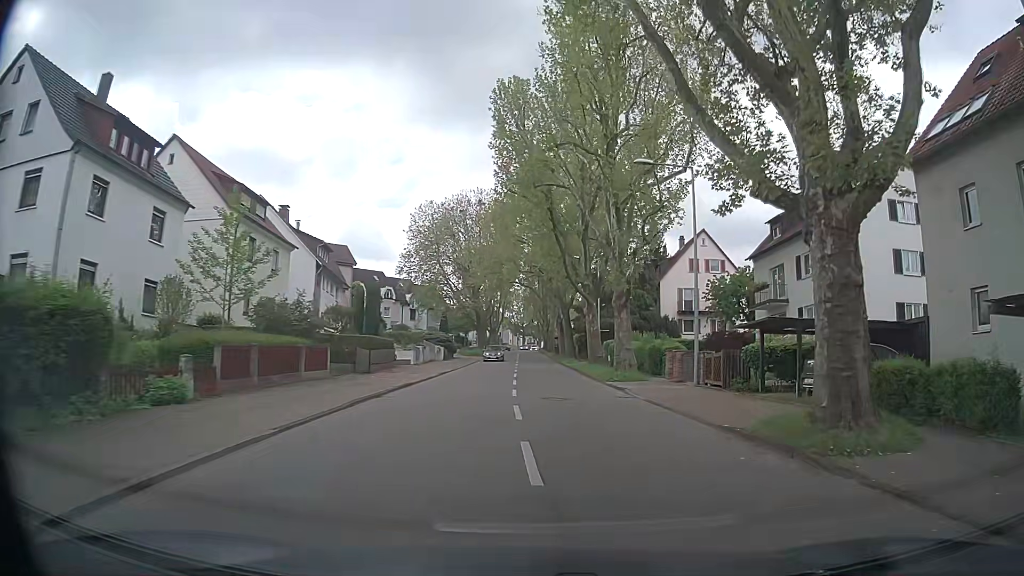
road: tertiary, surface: asphalt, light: Day
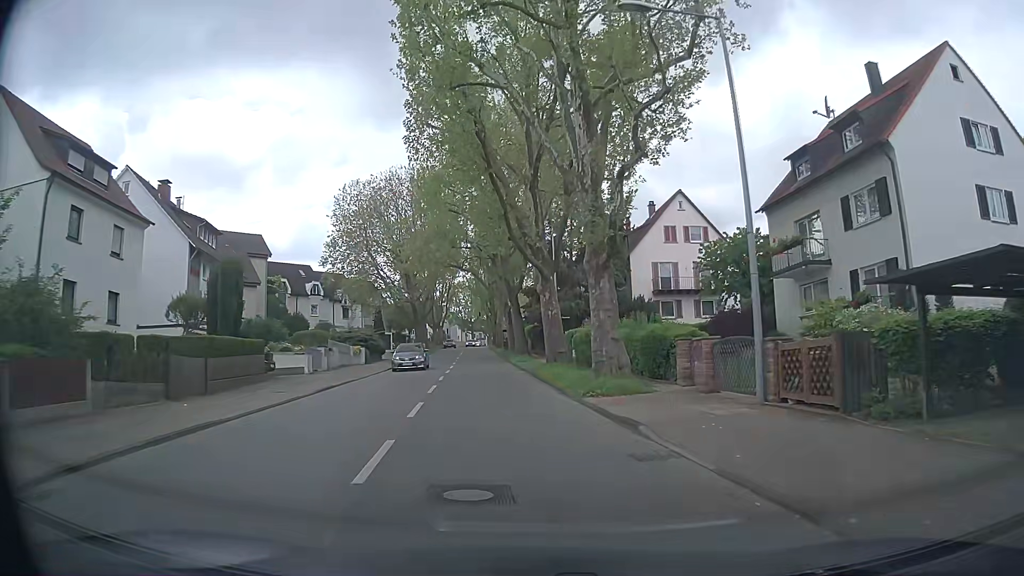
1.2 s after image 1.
(+0.7, +12.0) m; +4°
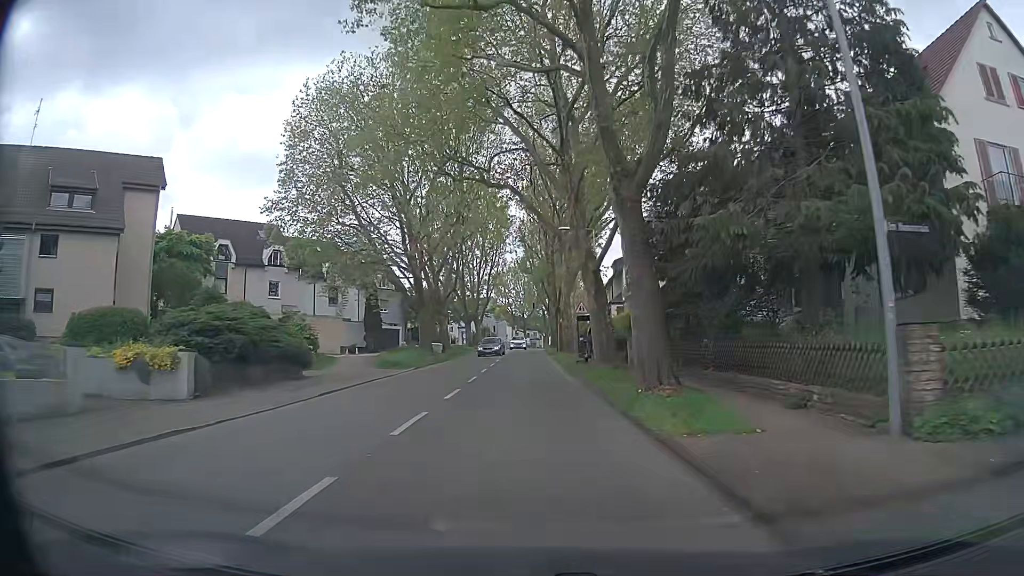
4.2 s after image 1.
(-2.3, +33.0) m; -6°
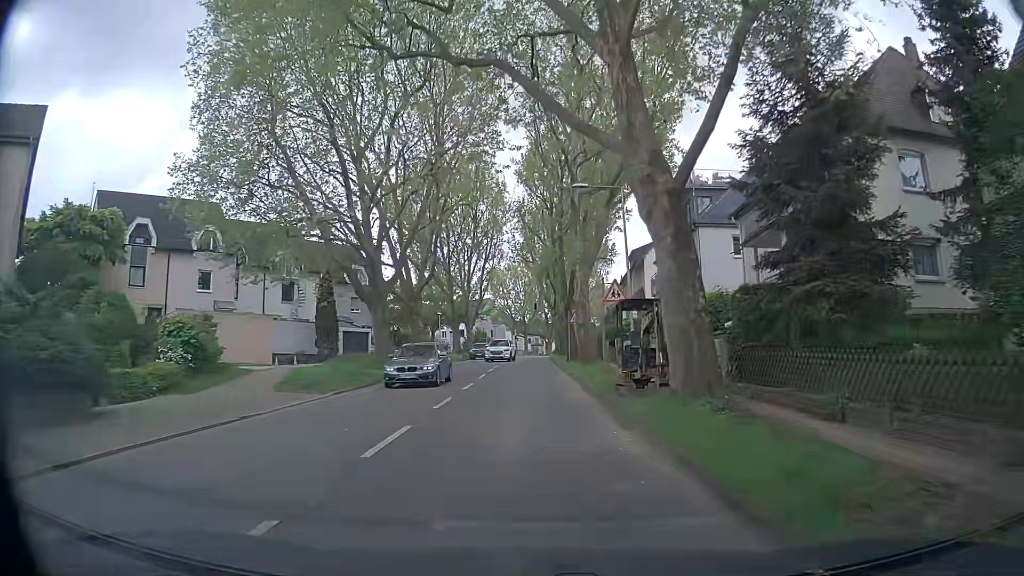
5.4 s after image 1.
(+0.1, +13.4) m; 0°
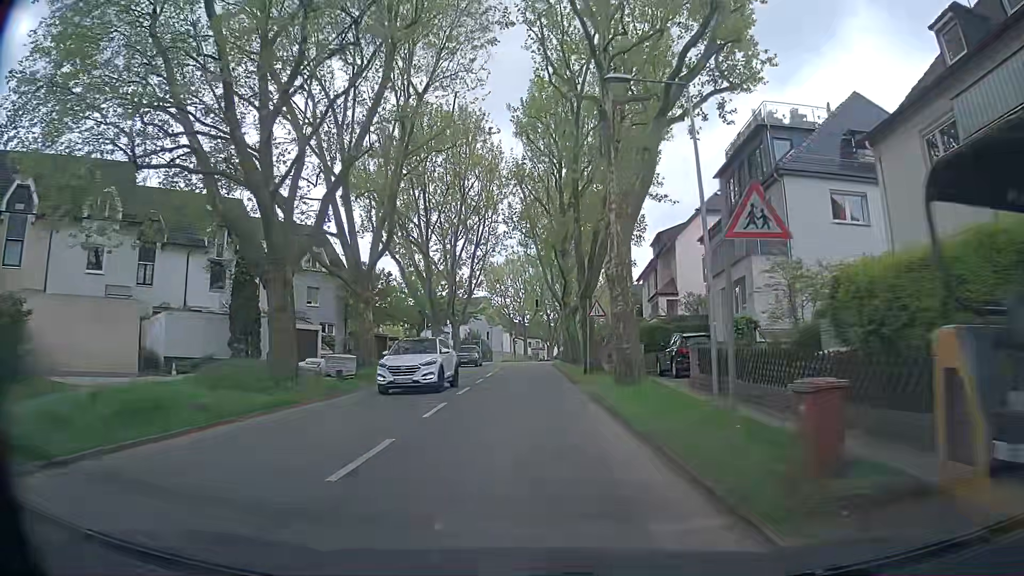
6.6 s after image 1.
(0.0, +13.2) m; -1°
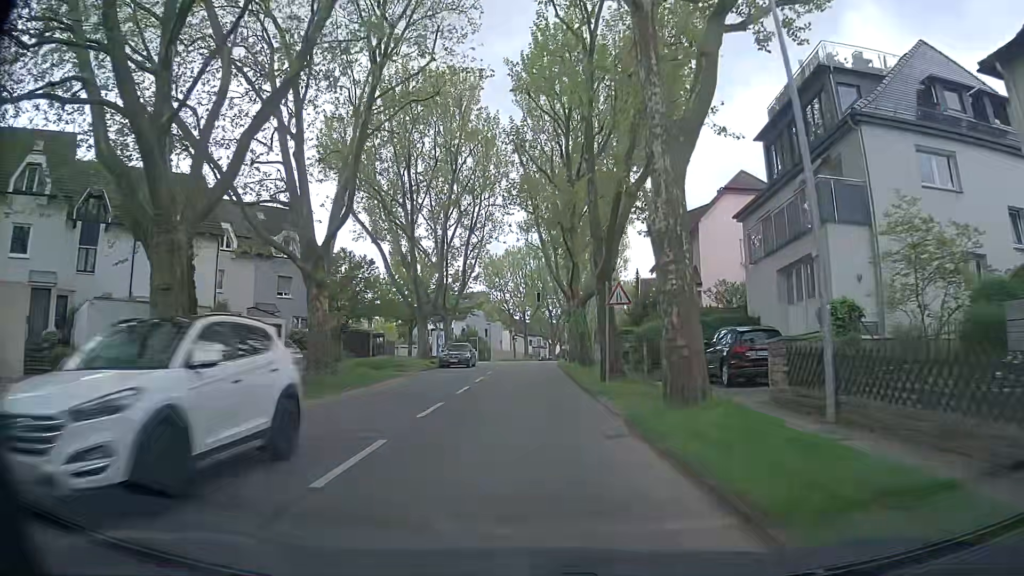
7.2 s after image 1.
(+0.1, +6.5) m; 0°
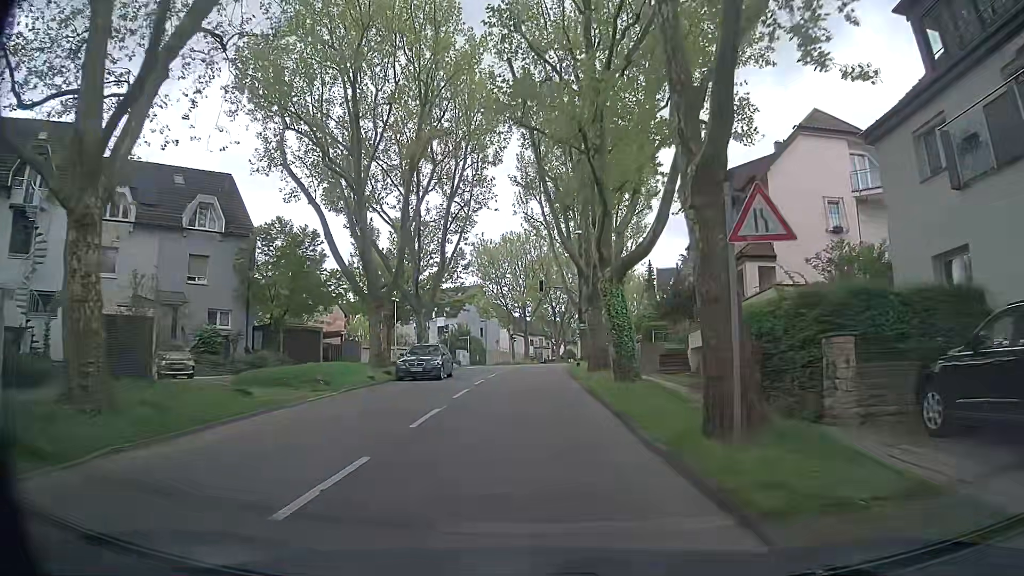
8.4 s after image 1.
(+0.2, +12.9) m; +1°
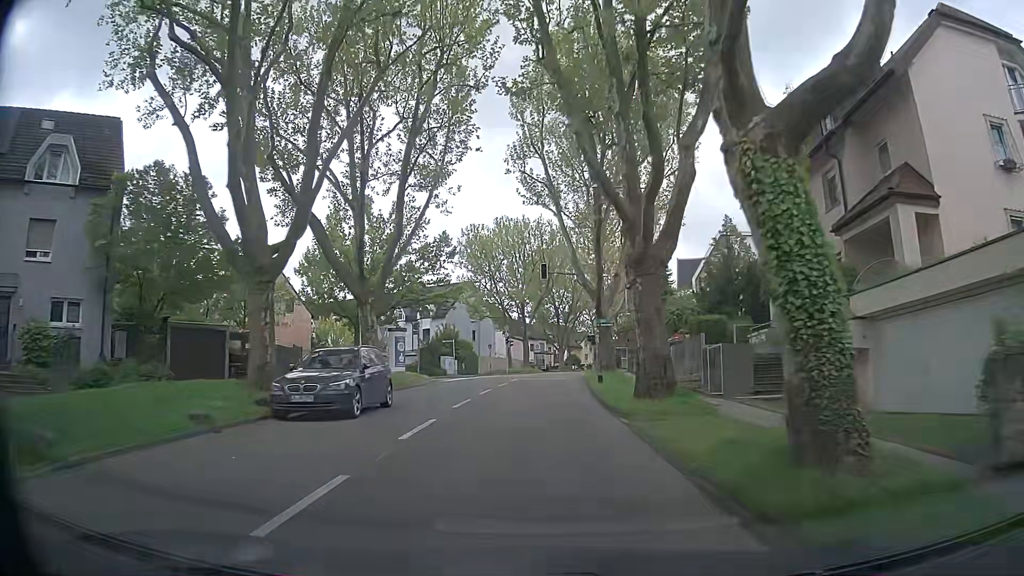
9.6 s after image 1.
(+0.1, +13.1) m; +1°
